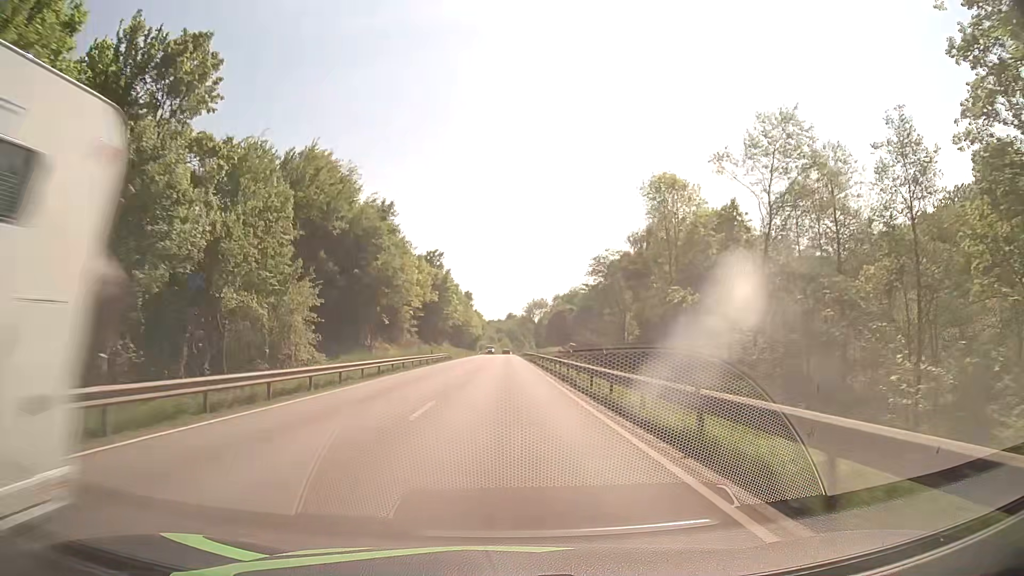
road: primary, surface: asphalt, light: Day
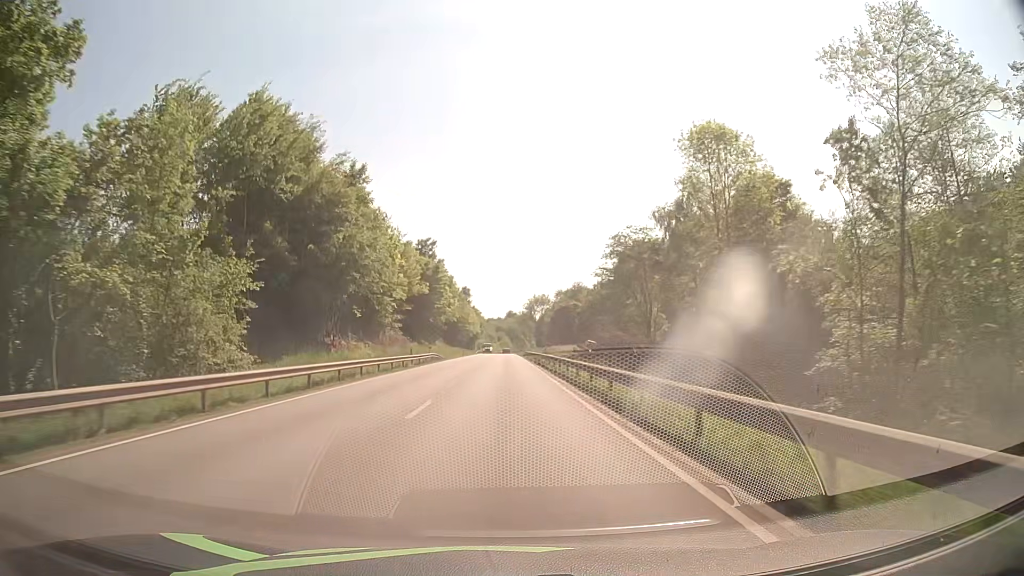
(0.0, +12.1) m; 0°
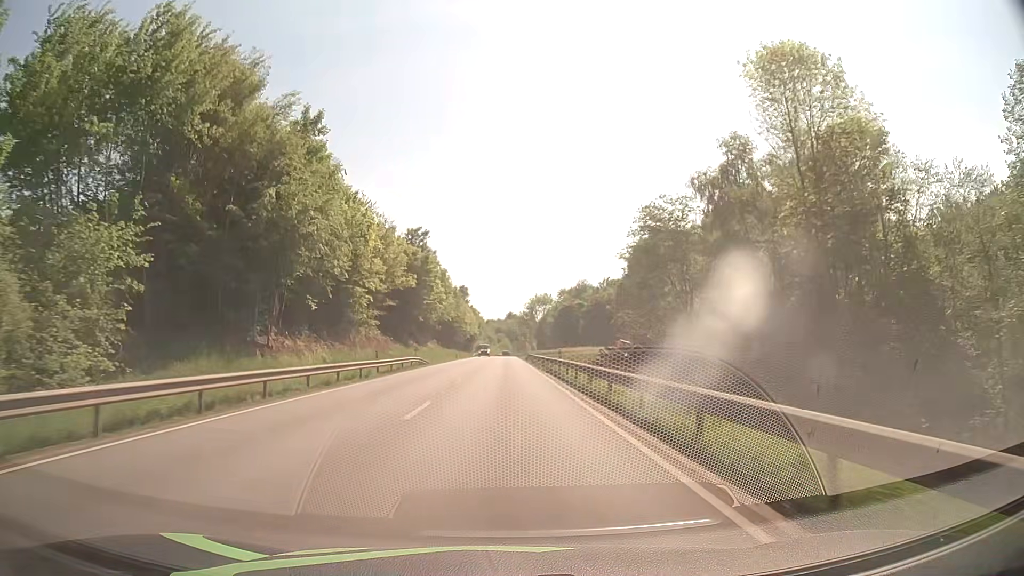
(+0.1, +12.2) m; 0°
